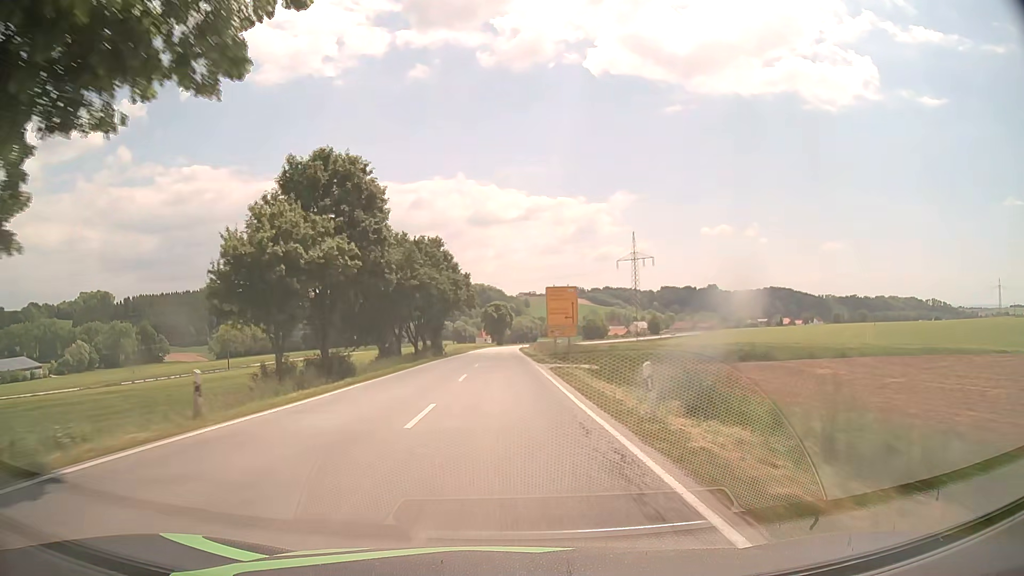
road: secondary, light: Day
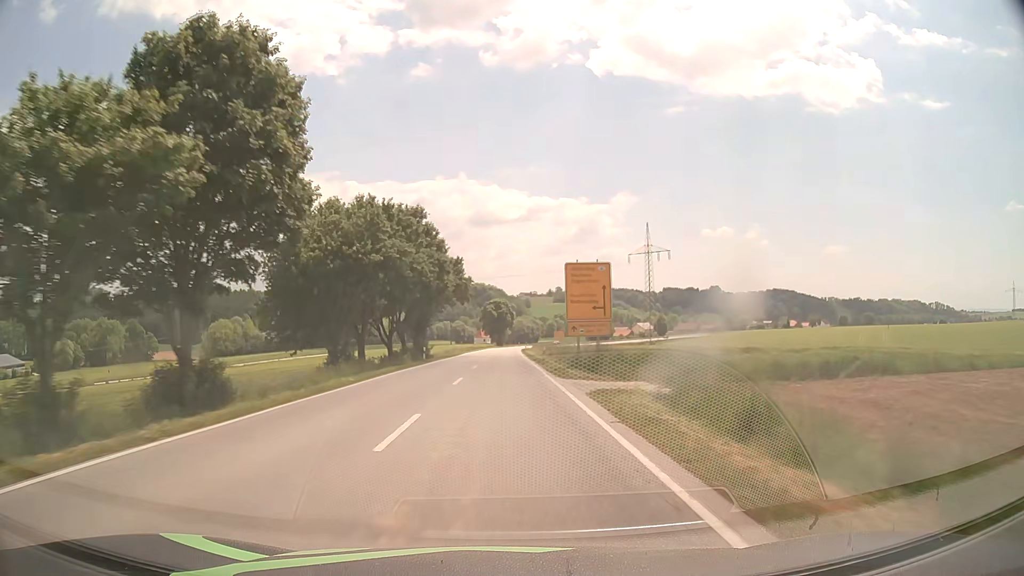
(-0.1, +14.2) m; 0°
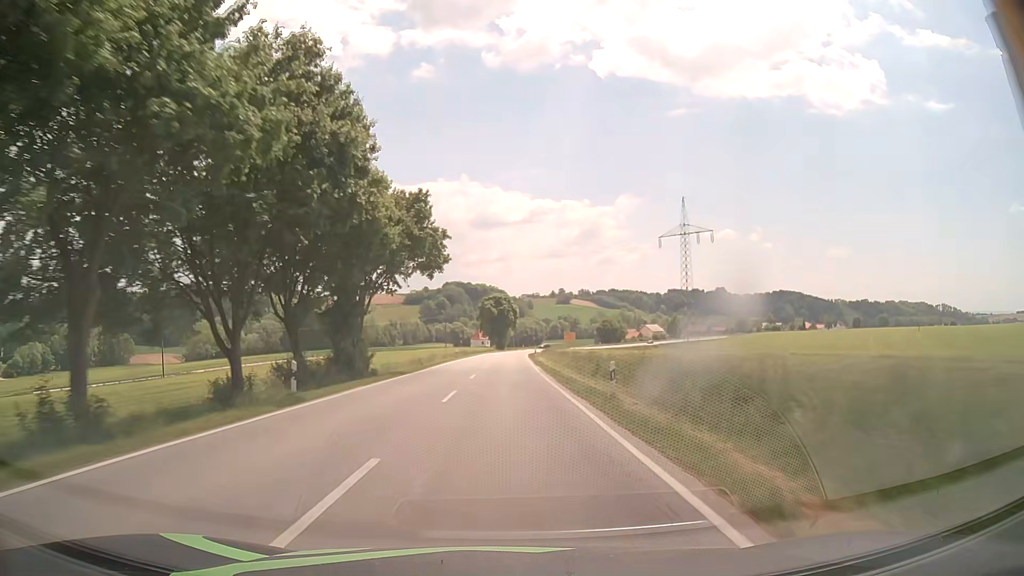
(-0.1, +28.3) m; 0°
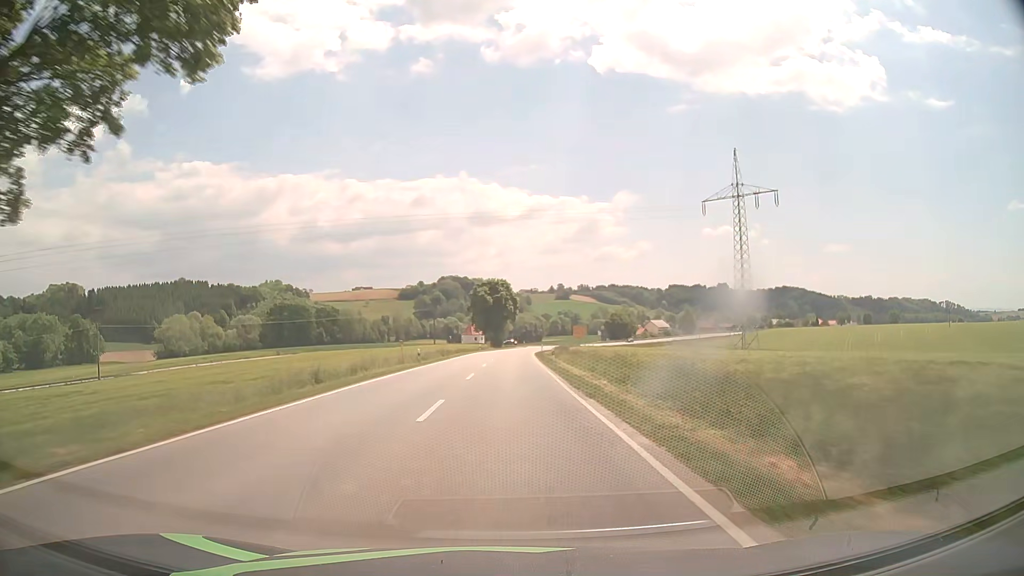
(+0.1, +28.4) m; 0°
(0, +10) (0, +20) (0, +30) (0, +40) (+1, +50) (+1, +60) (+1, +70) (+2, +80) (+3, +90) (+3, +100) m
